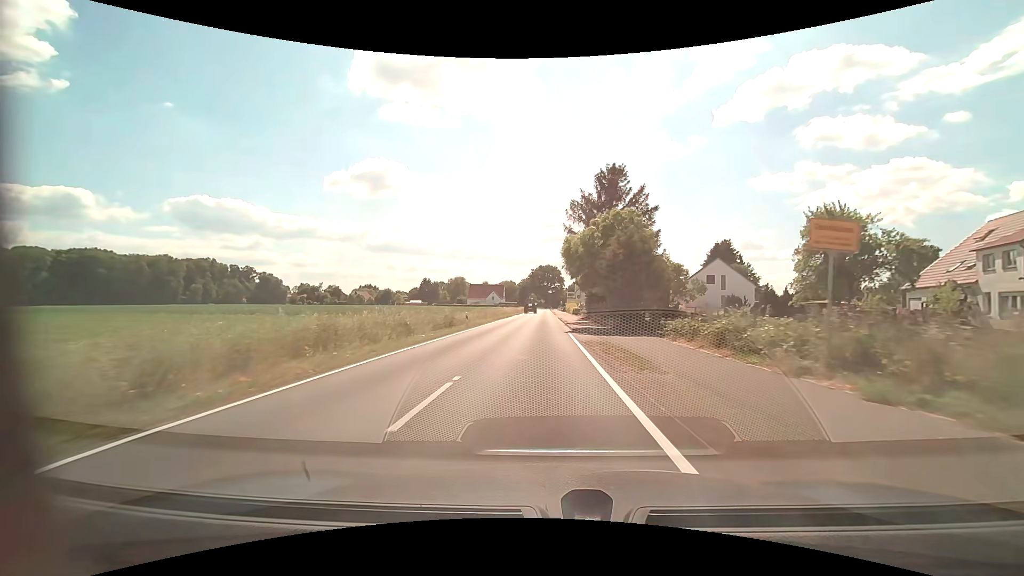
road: tertiary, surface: asphalt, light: Day
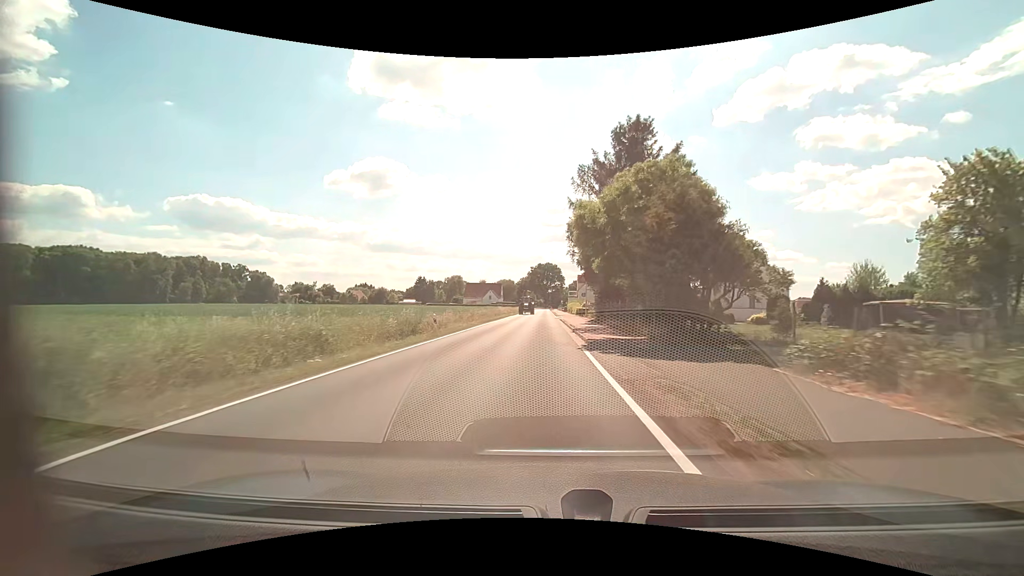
(0.0, +9.9) m; 0°
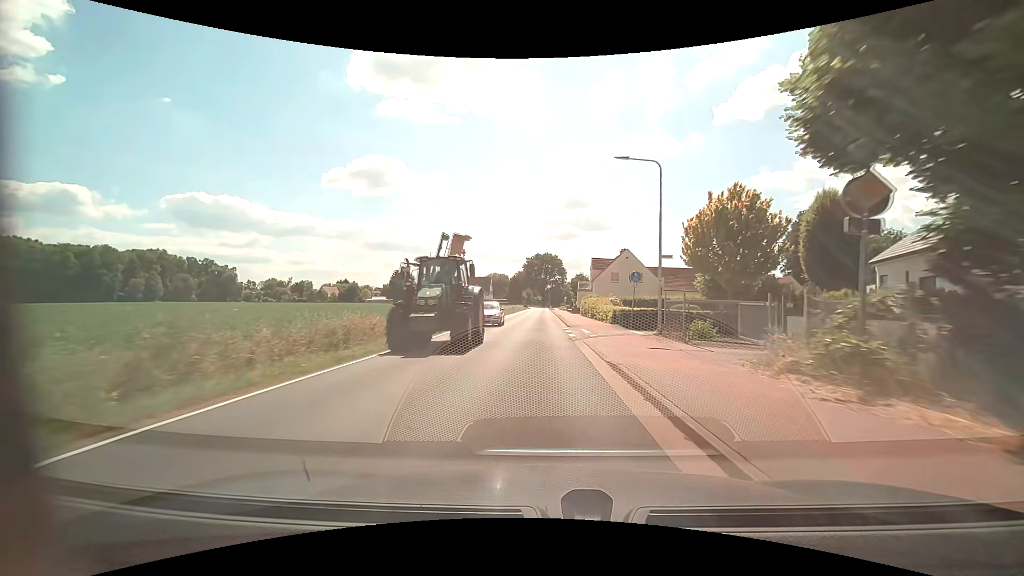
(0.0, +37.4) m; 0°
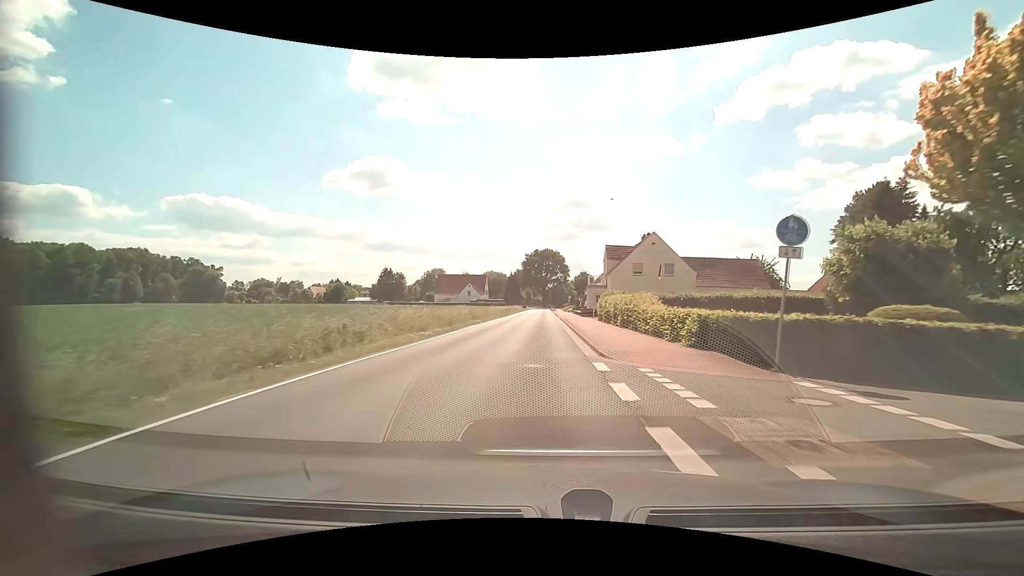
(+0.1, +16.6) m; 0°
(0, +10) (0, +20) (0, +30) (0, +40) (0, +50) (0, +60) (0, +70) (0, +80) (0, +90) (0, +100) m
